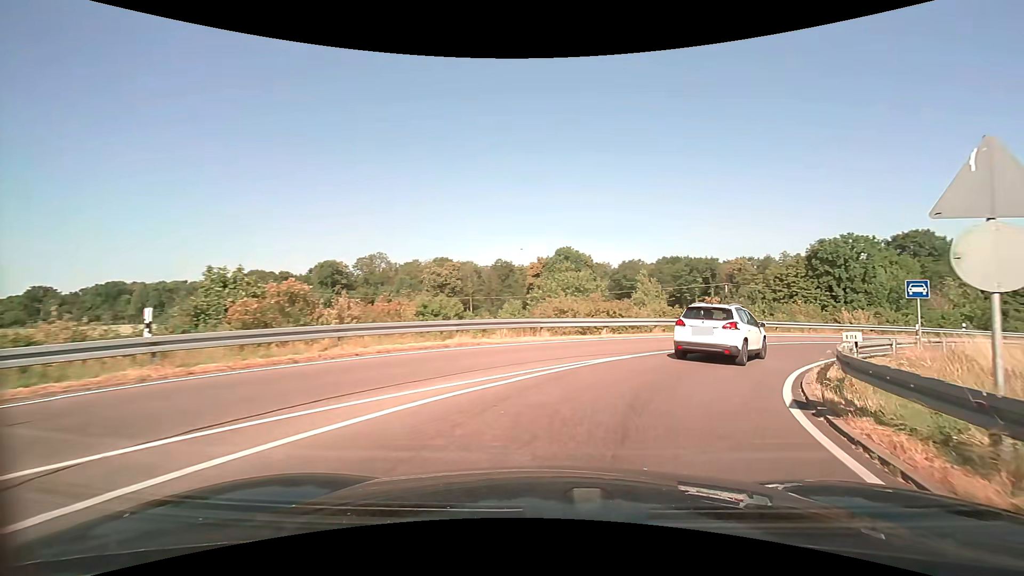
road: trunk_link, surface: asphalt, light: Day
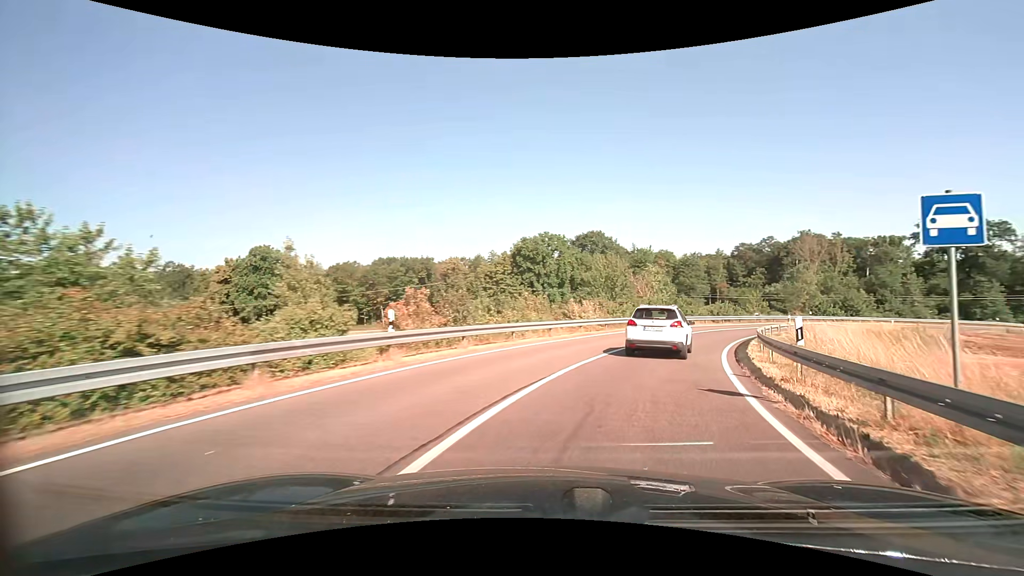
(+4.5, +15.4) m; +31°
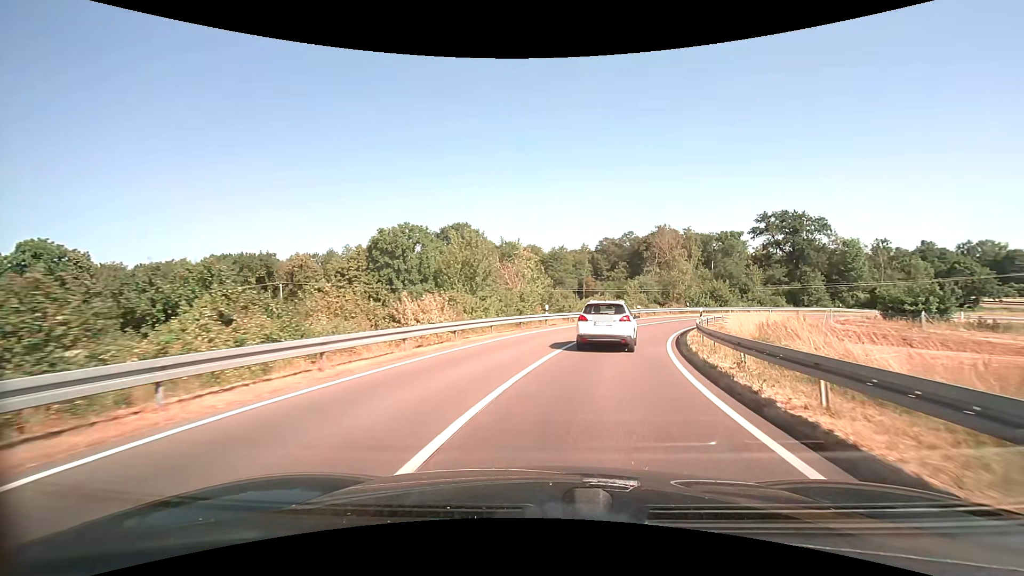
(+1.8, +12.3) m; +14°
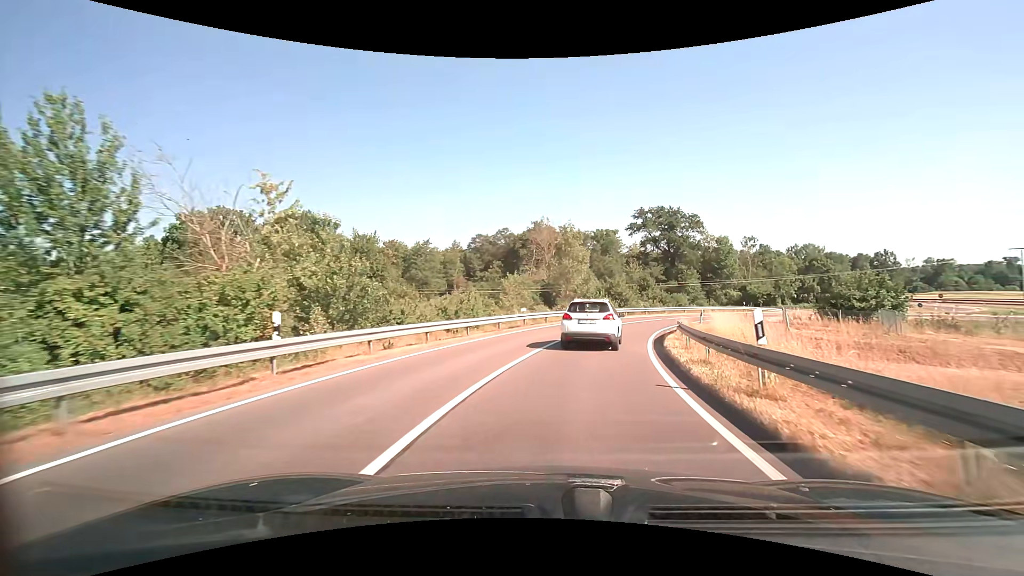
(+2.6, +19.6) m; +14°
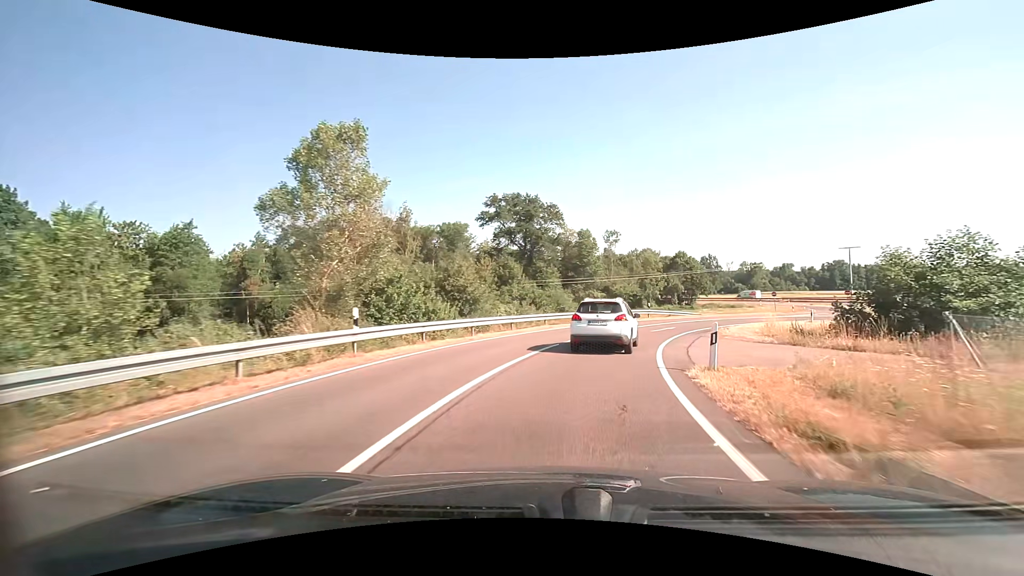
(+3.9, +26.7) m; +17°
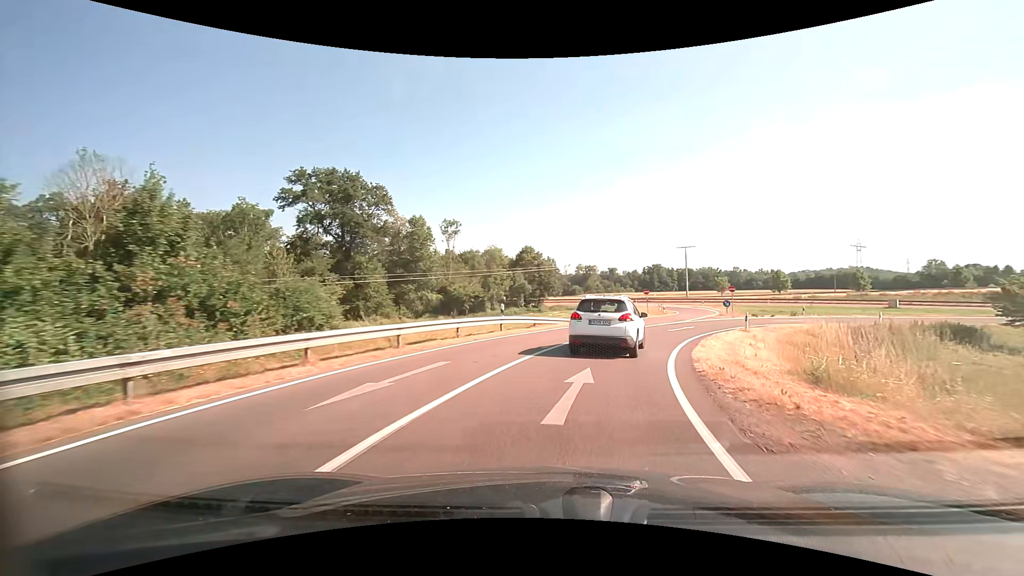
(+3.1, +20.1) m; +18°
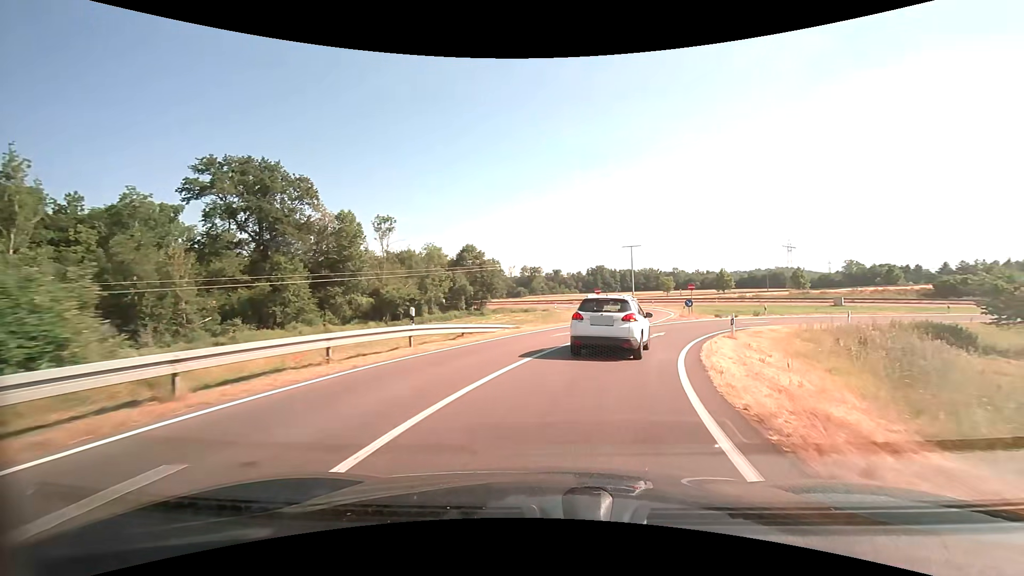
(+0.4, +6.6) m; +6°
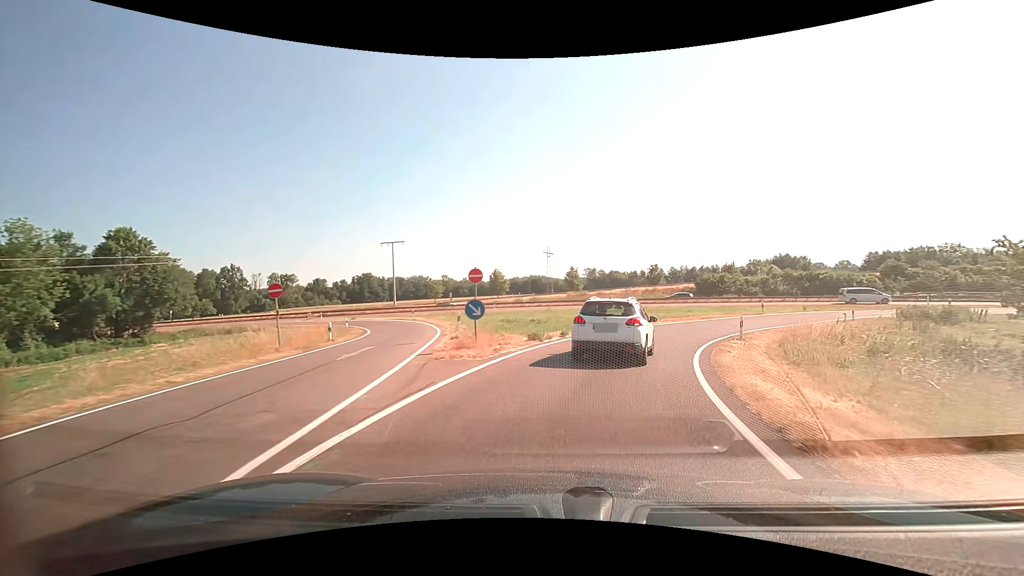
(+5.4, +23.9) m; +26°
(+1, +10) (+4, +20) (+8, +28) (+14, +36) (+22, +43) (+30, +49) (+39, +52) (+49, +54) (+59, +56) (+69, +55) m
